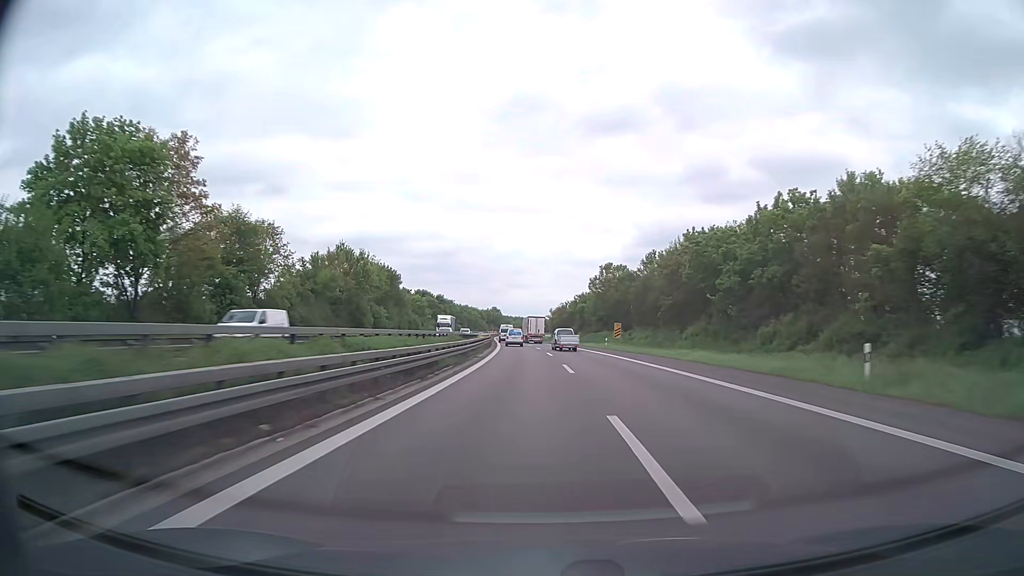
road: trunk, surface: asphalt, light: Day
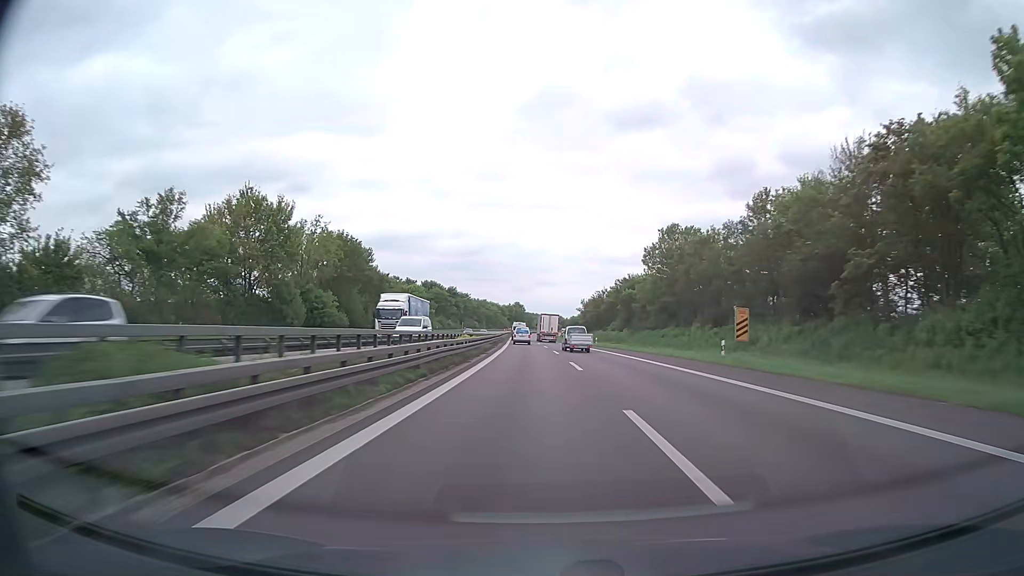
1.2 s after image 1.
(-0.7, +35.7) m; -2°
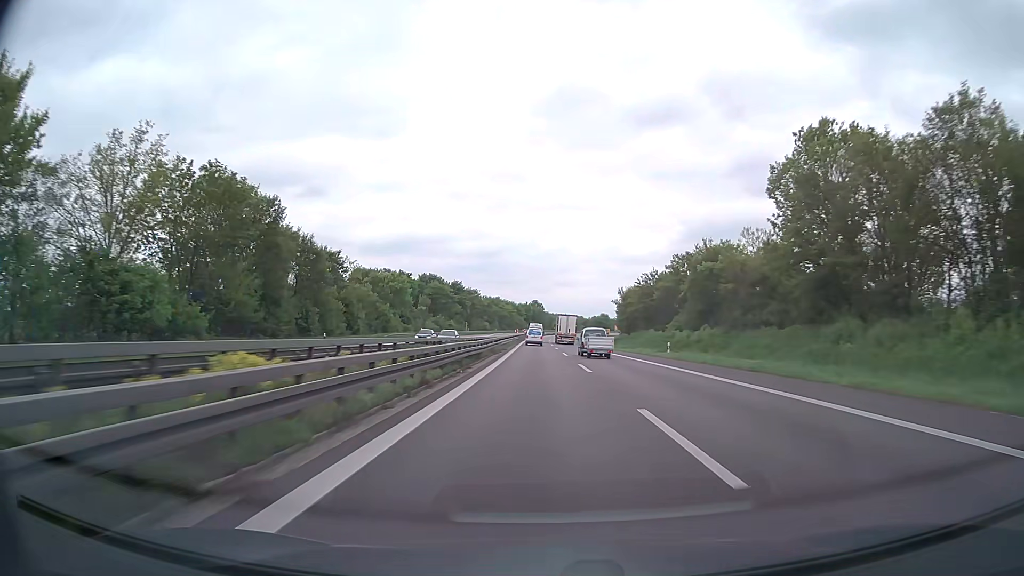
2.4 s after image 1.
(-0.6, +35.5) m; -2°
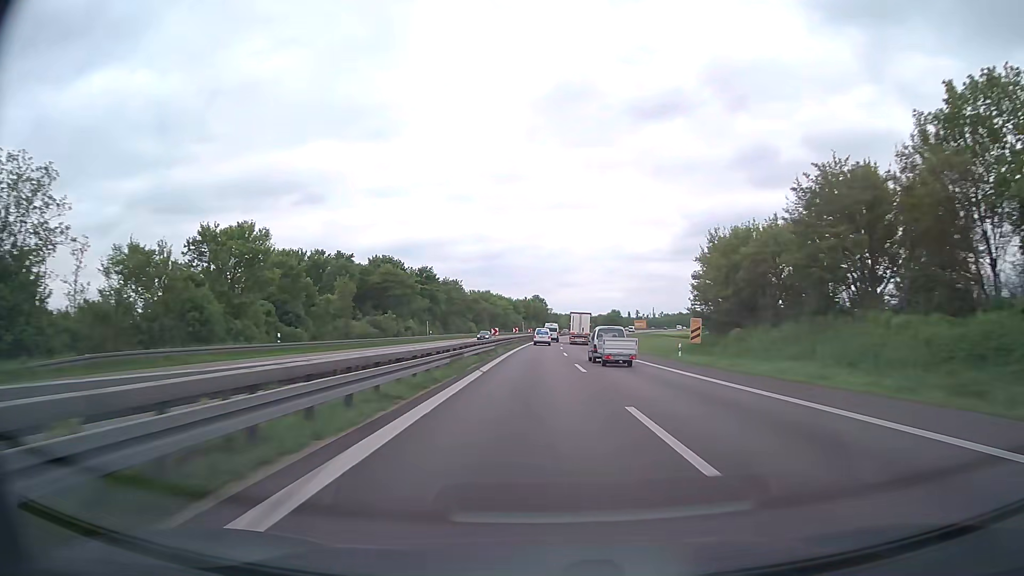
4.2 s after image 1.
(-0.3, +53.6) m; 0°
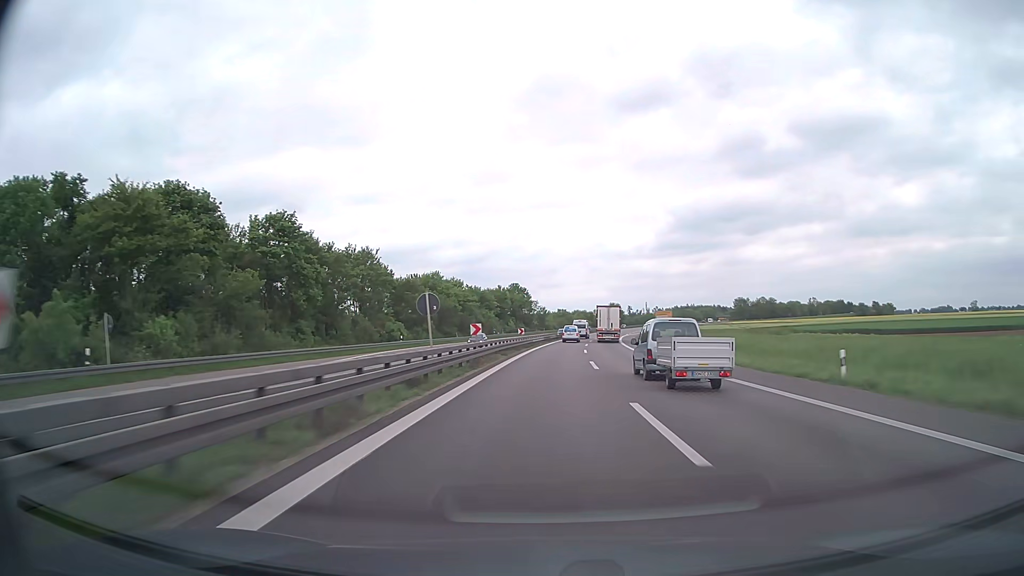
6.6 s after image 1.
(+0.2, +71.9) m; +1°
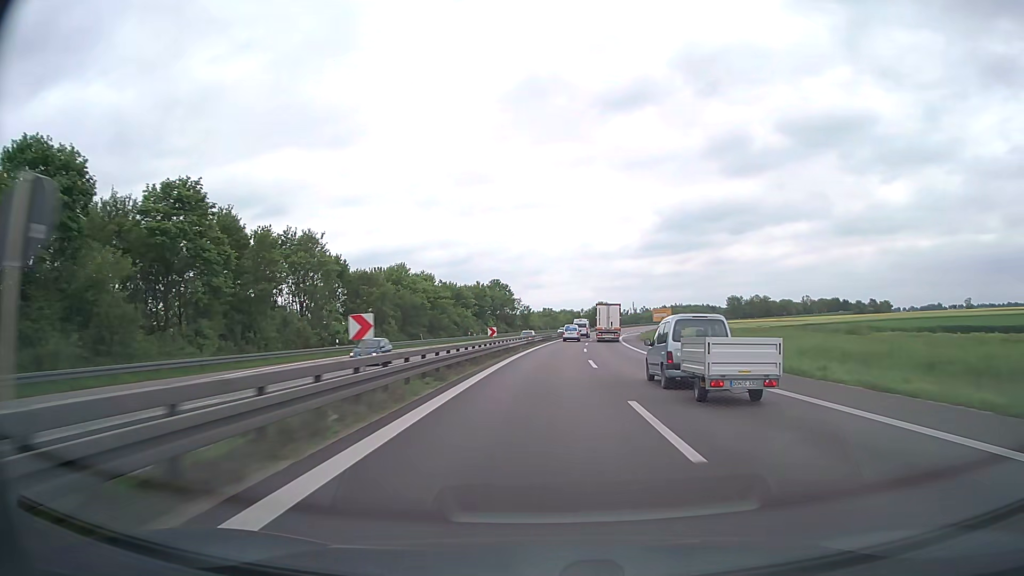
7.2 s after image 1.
(+0.2, +18.0) m; +1°
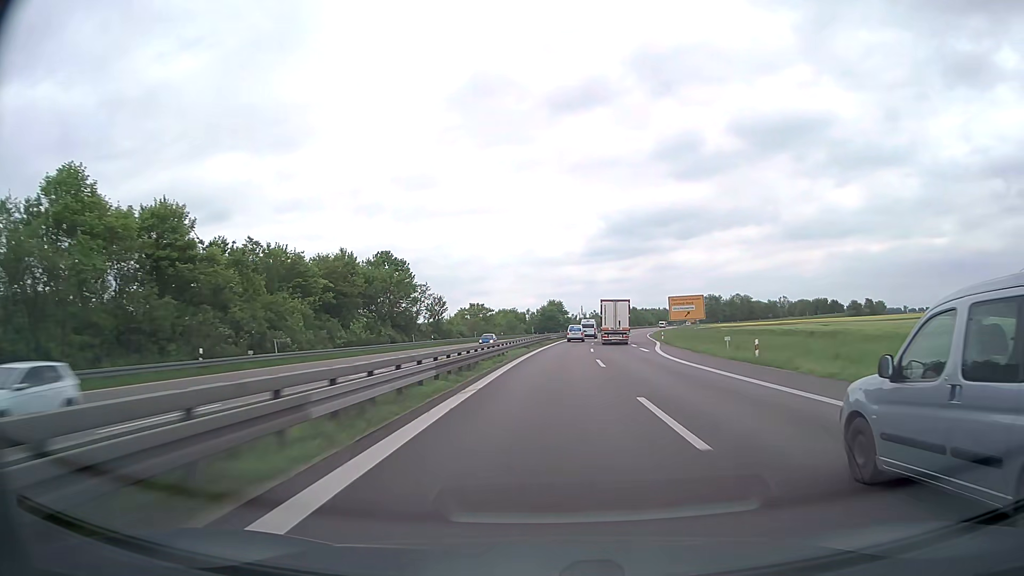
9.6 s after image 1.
(+2.9, +71.8) m; +5°
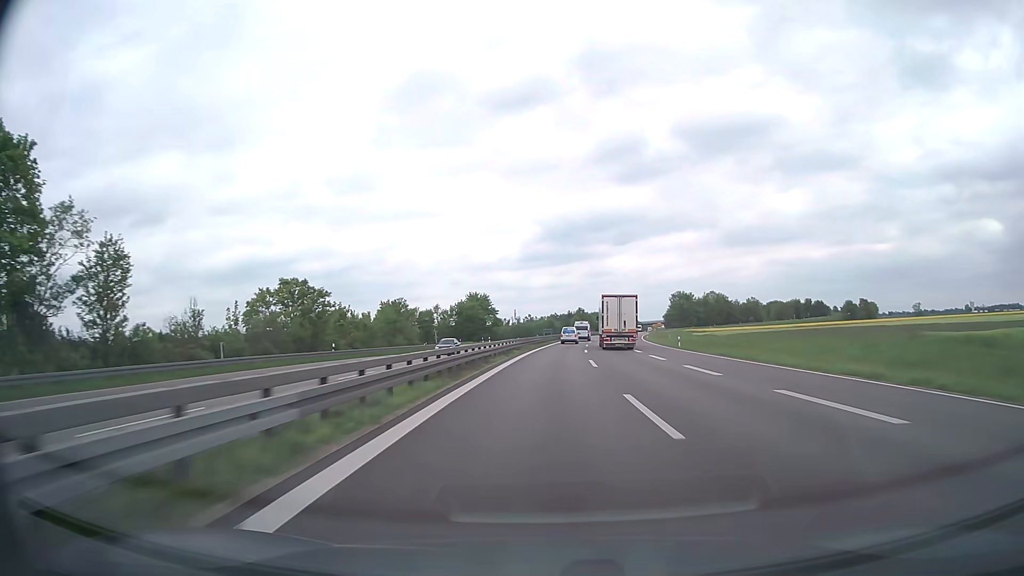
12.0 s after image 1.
(+3.6, +71.7) m; +6°
(0, +10) (0, +20) (+1, +30) (+1, +40) (+2, +50) (+2, +60) (+3, +70) (+4, +80) (+5, +90) (+6, +100) m
